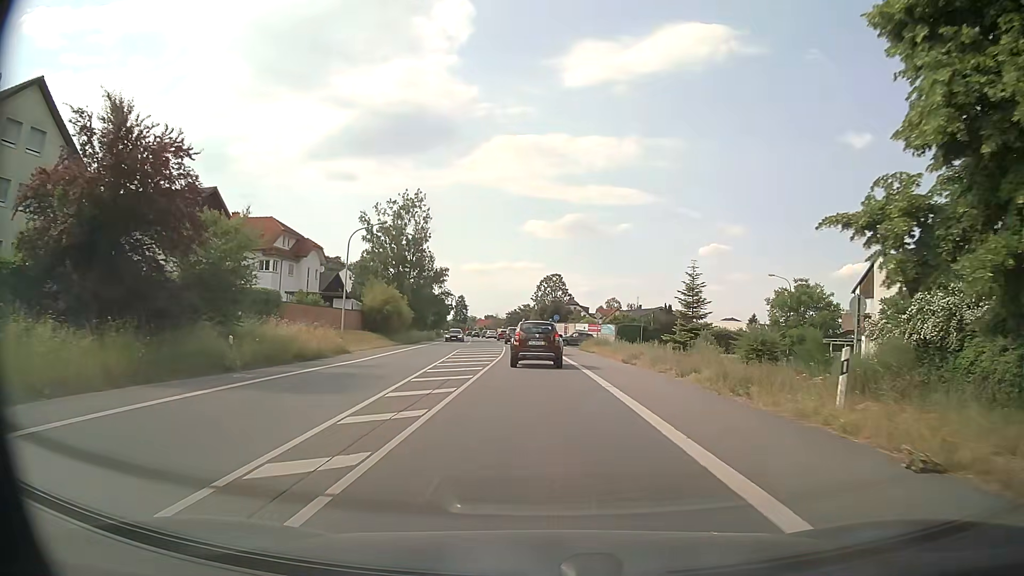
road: primary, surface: asphalt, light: Day
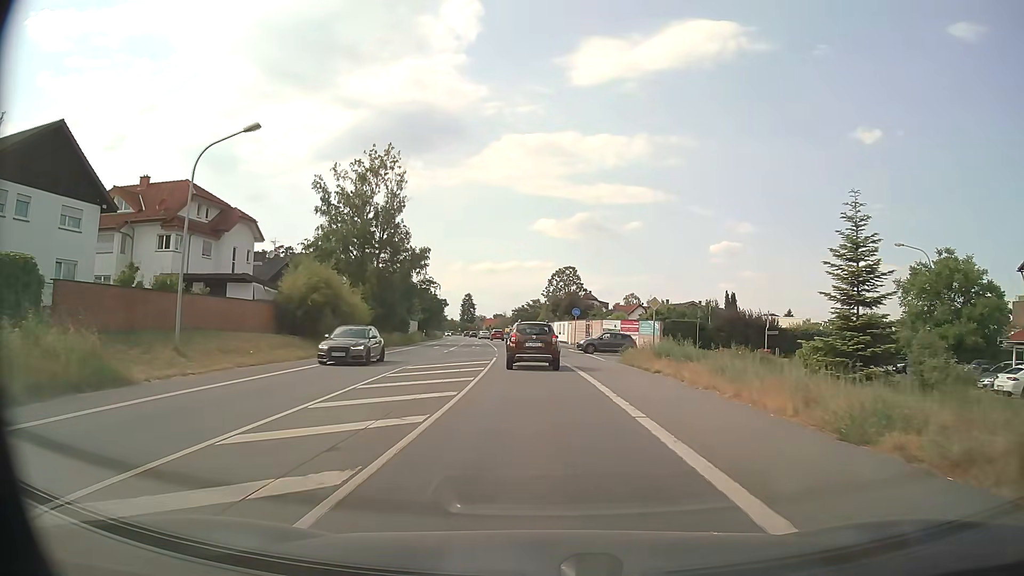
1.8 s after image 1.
(0.0, +20.7) m; -1°
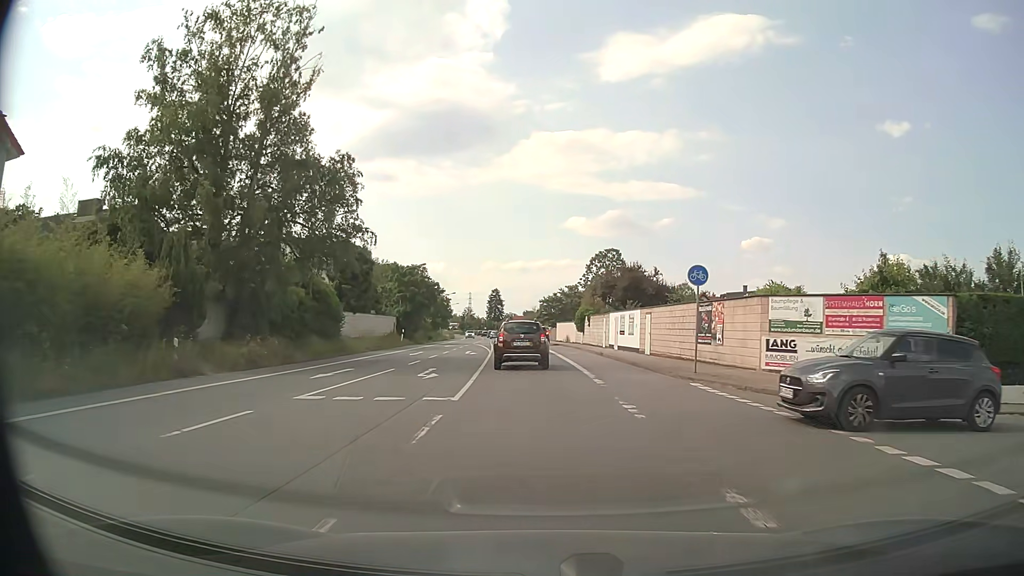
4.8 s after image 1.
(-0.8, +33.5) m; -3°
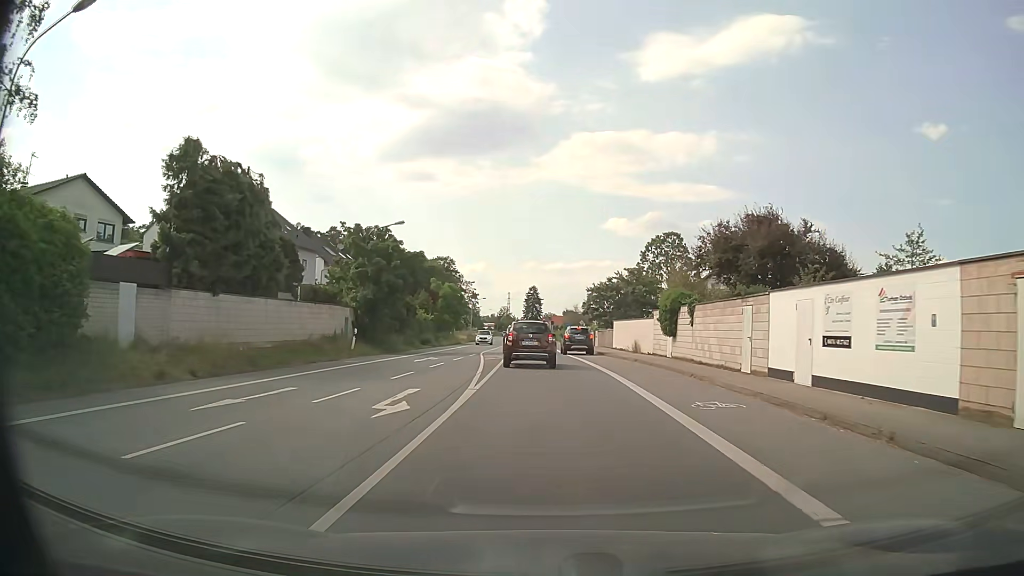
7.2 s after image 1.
(-0.6, +26.5) m; -3°
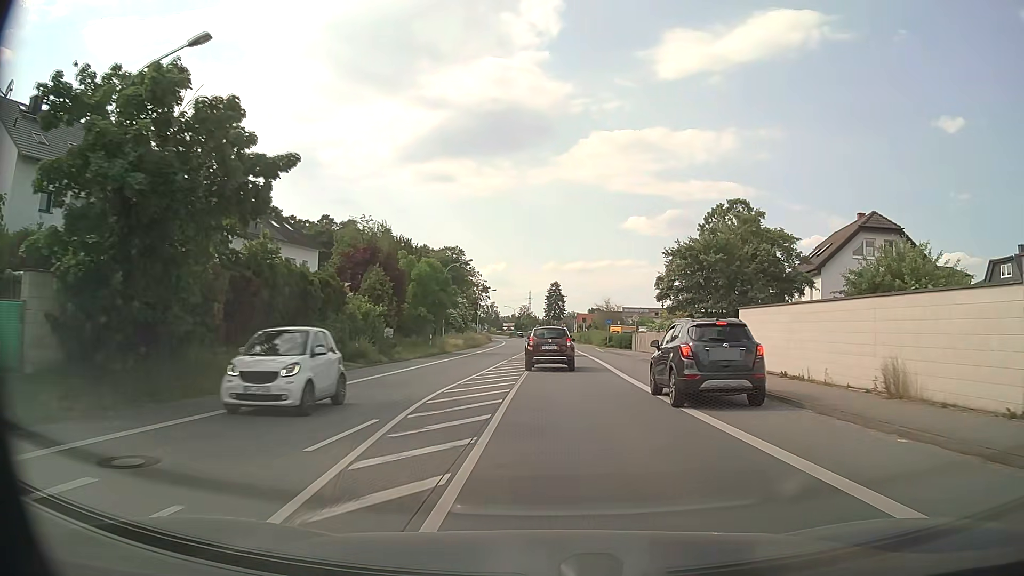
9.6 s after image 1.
(-0.8, +28.4) m; -2°
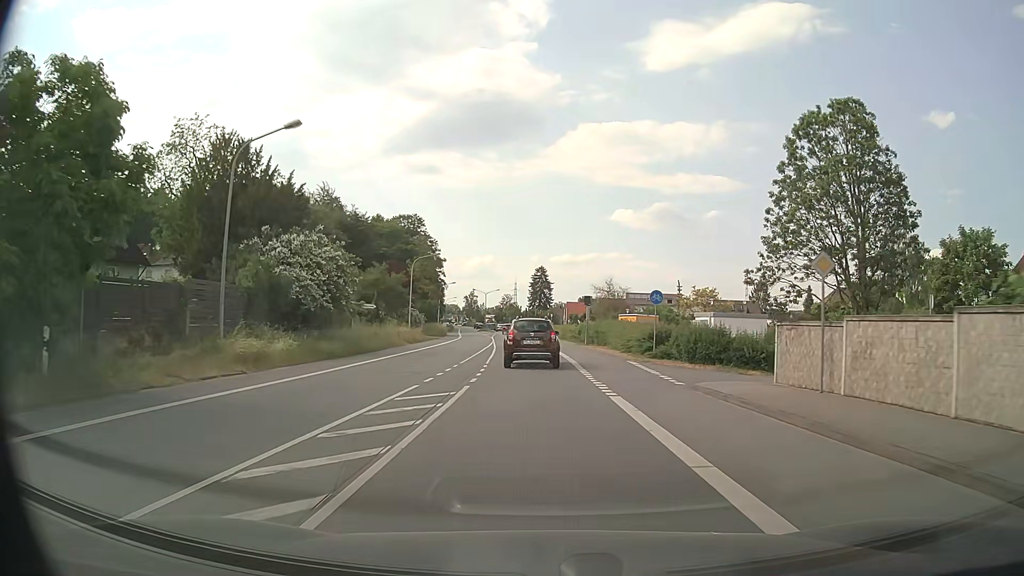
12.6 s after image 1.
(+1.2, +38.3) m; +1°
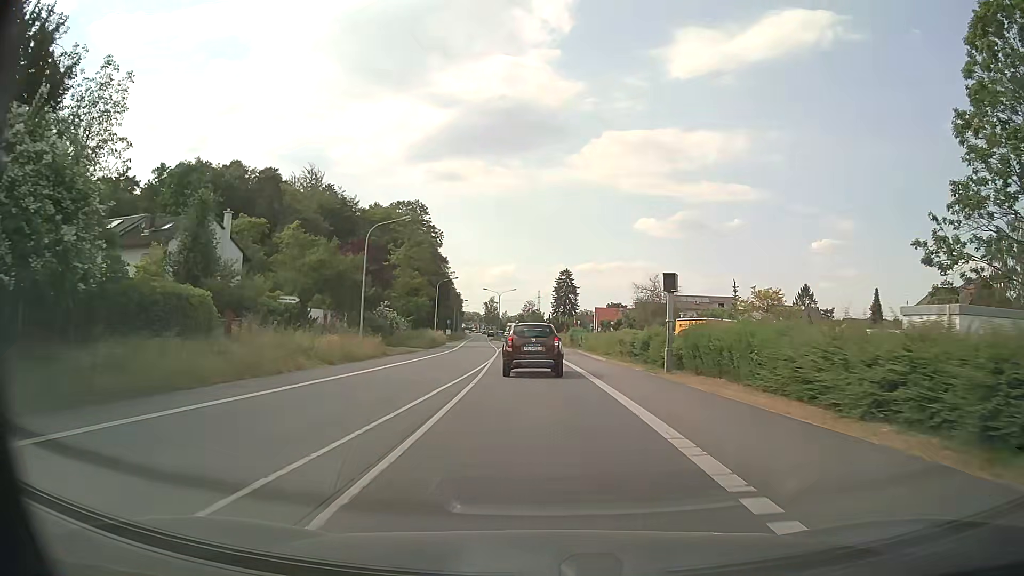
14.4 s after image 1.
(-0.4, +22.9) m; -2°
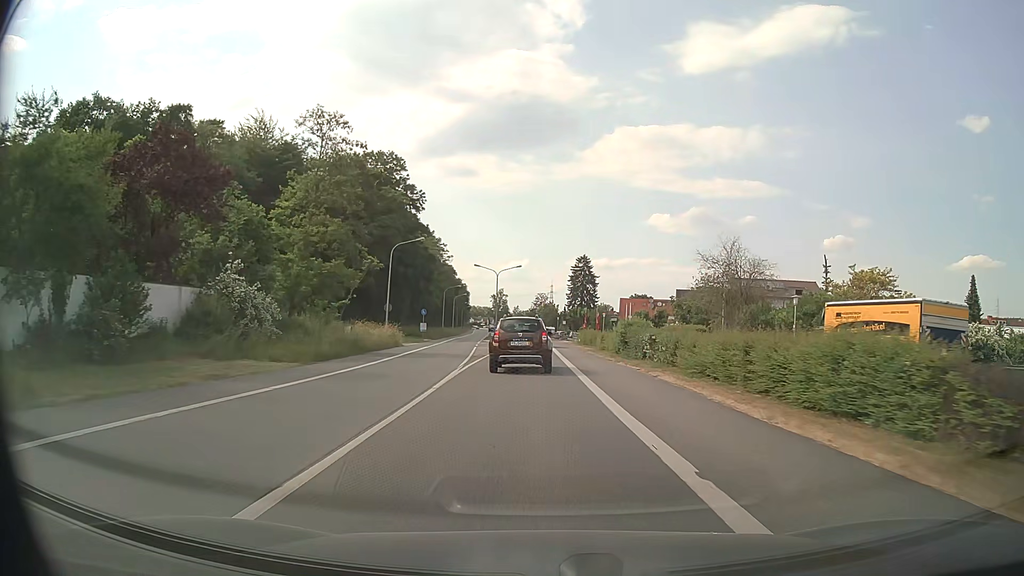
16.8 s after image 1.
(-0.2, +30.1) m; -1°
(0, +10) (0, +20) (0, +30) (0, +40) (-1, +50) (-1, +60) (-1, +70) (-2, +80) (-3, +90) (-4, +100) m
